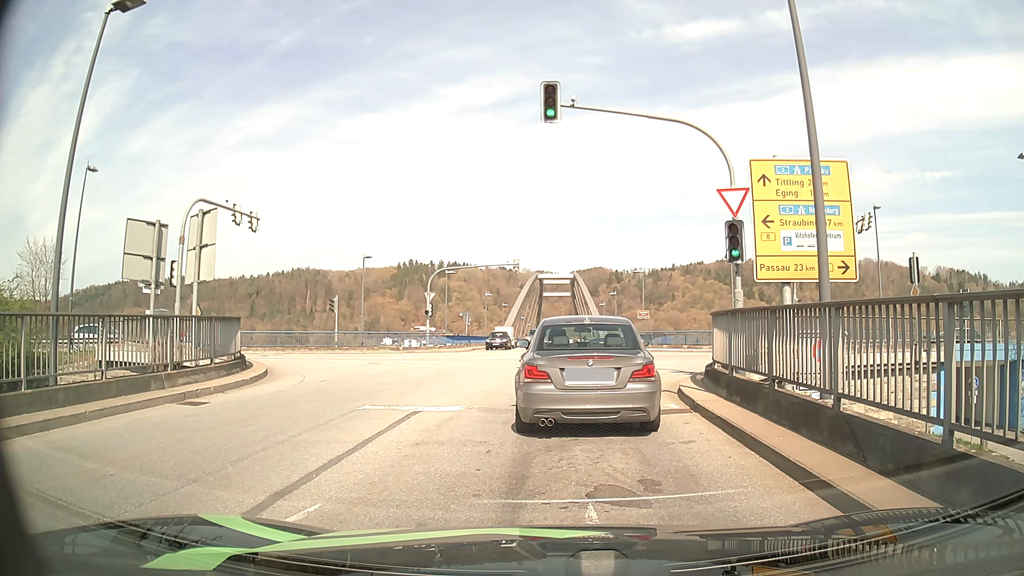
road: tertiary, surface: asphalt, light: Day
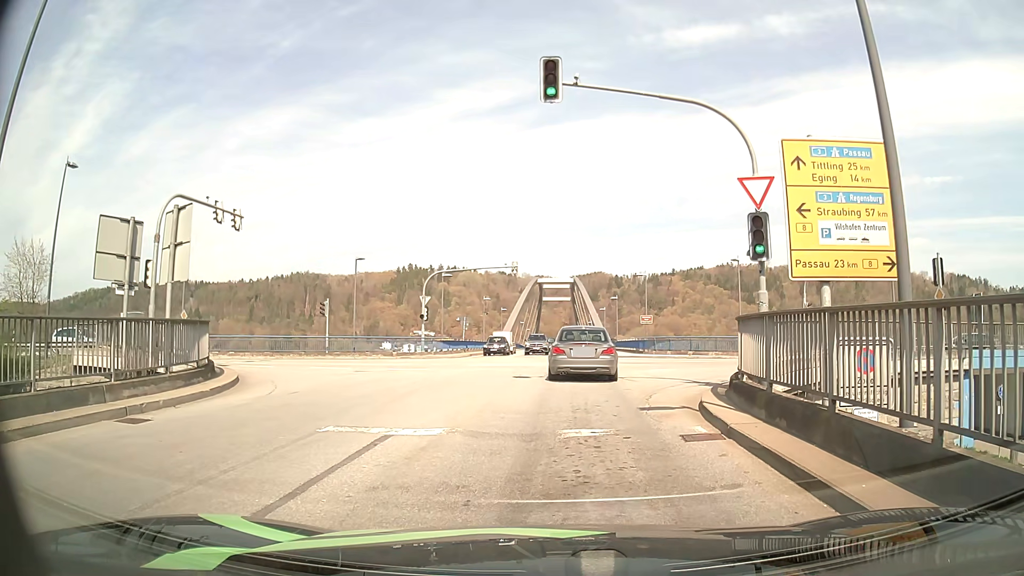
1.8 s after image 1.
(0.0, +2.0) m; +1°
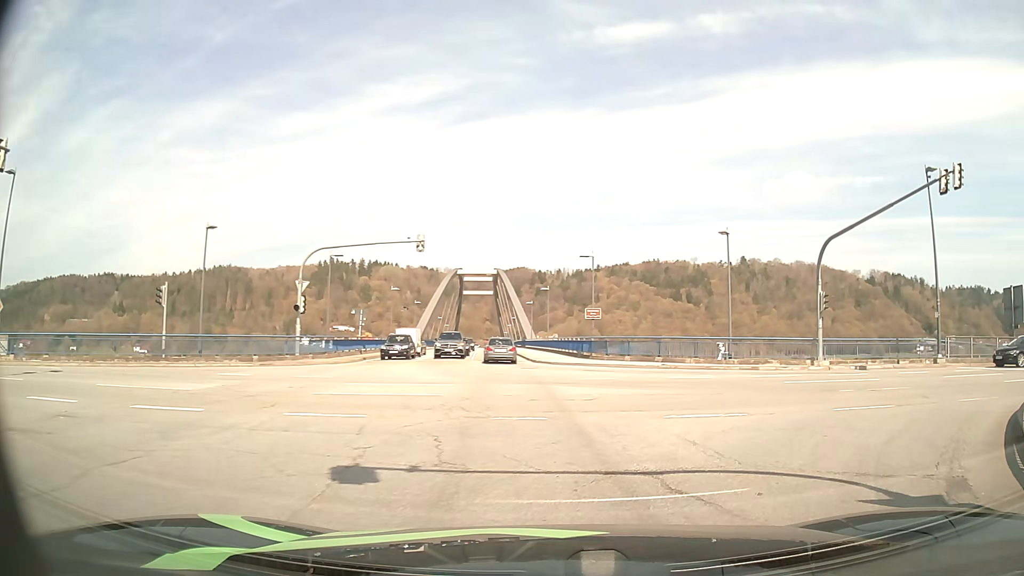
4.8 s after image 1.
(+0.1, +12.8) m; +6°
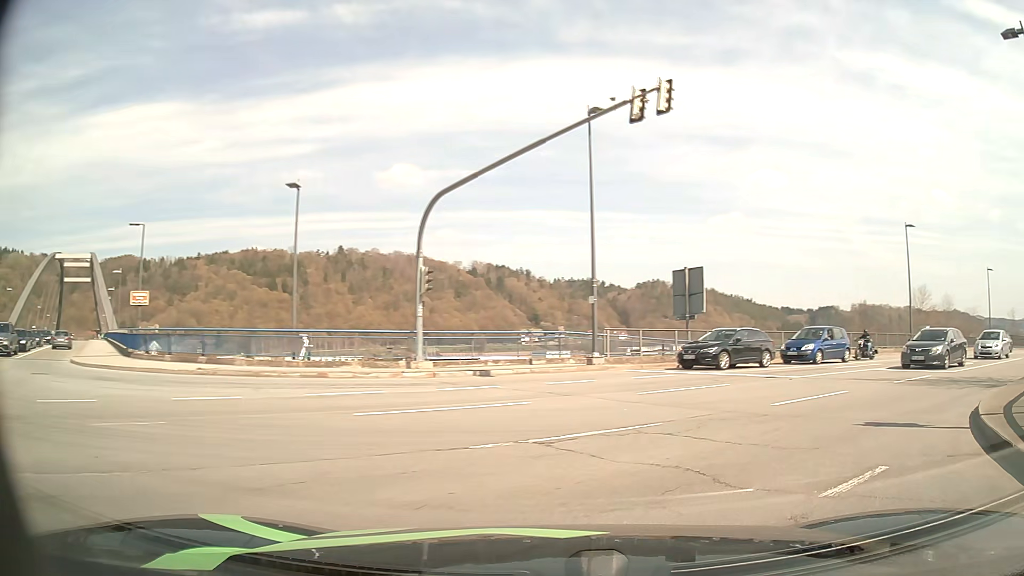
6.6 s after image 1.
(+2.4, +8.7) m; +34°
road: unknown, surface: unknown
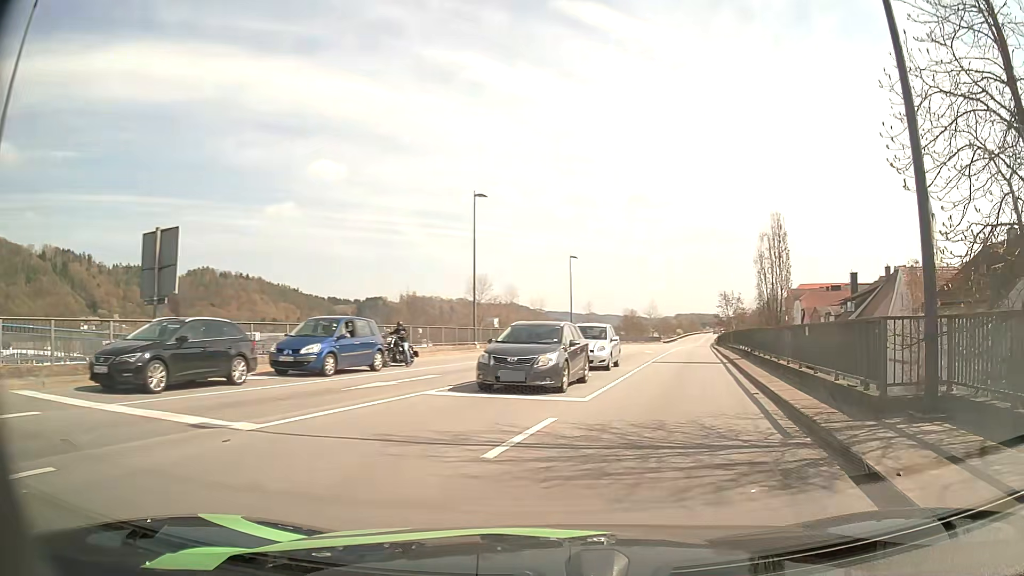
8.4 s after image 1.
(+3.7, +9.9) m; +39°
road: primary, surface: asphalt
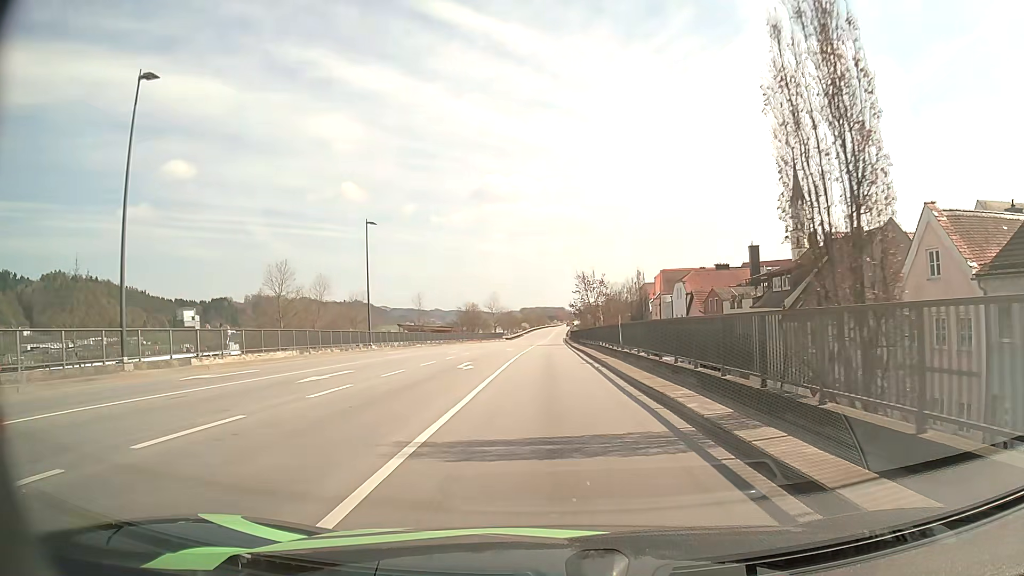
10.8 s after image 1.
(+3.9, +21.3) m; +13°
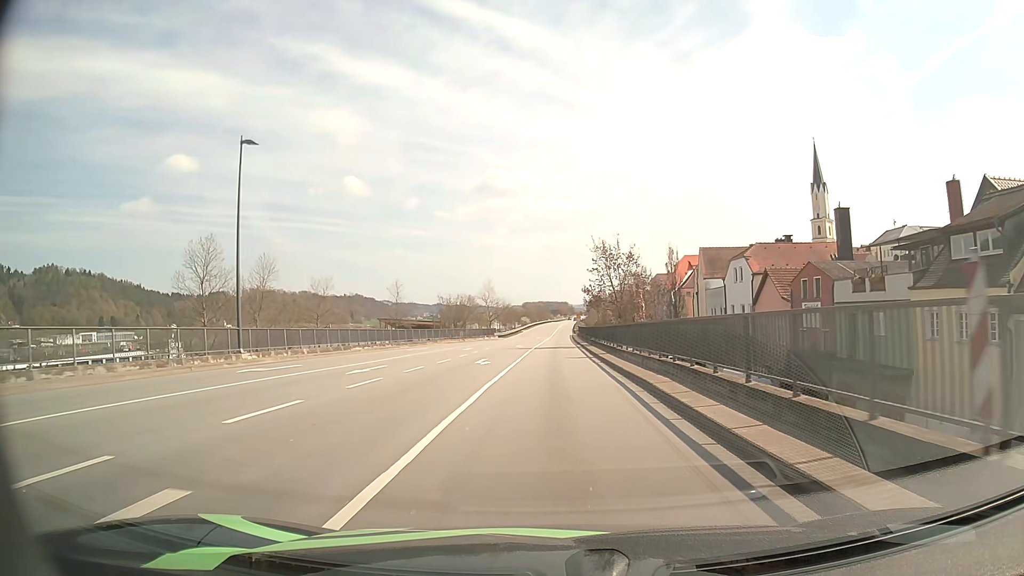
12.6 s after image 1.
(-0.1, +22.0) m; 0°
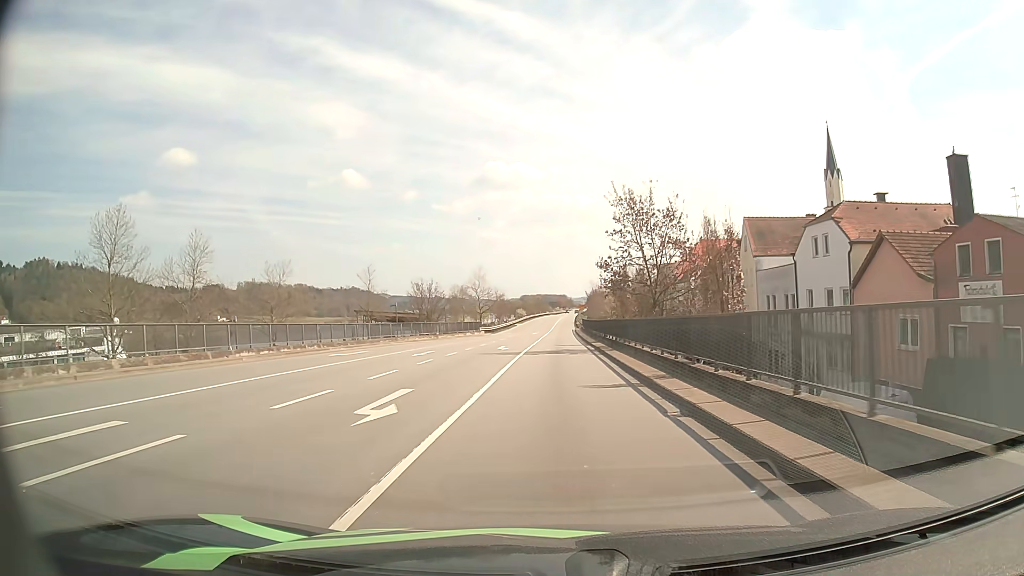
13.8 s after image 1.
(0.0, +16.5) m; 0°
(0, +10) (0, +20) (0, +30) (0, +40) (0, +50) (+1, +60) (+1, +70) (+1, +80) (+2, +90) (+2, +100) m
